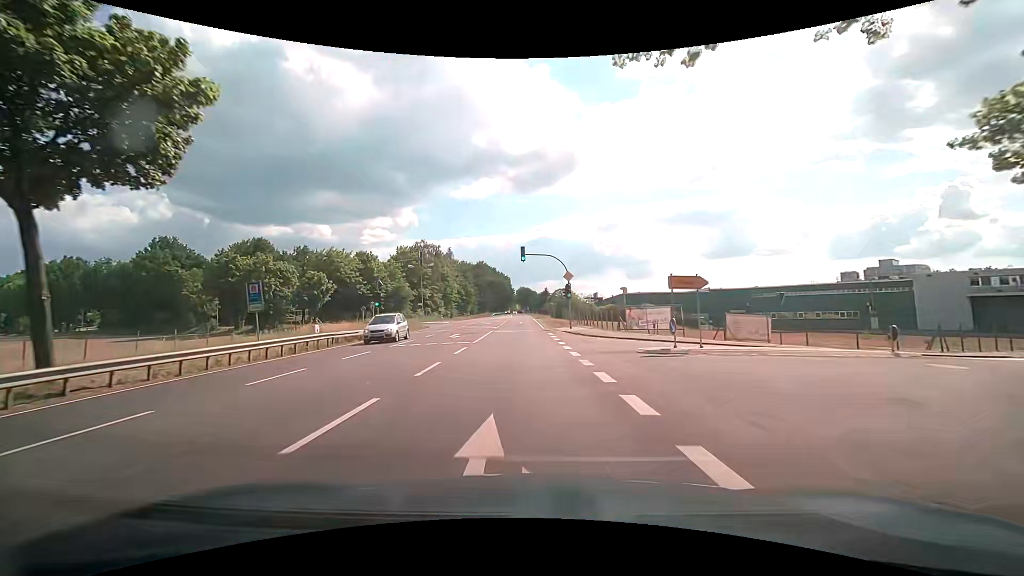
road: primary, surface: asphalt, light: Day
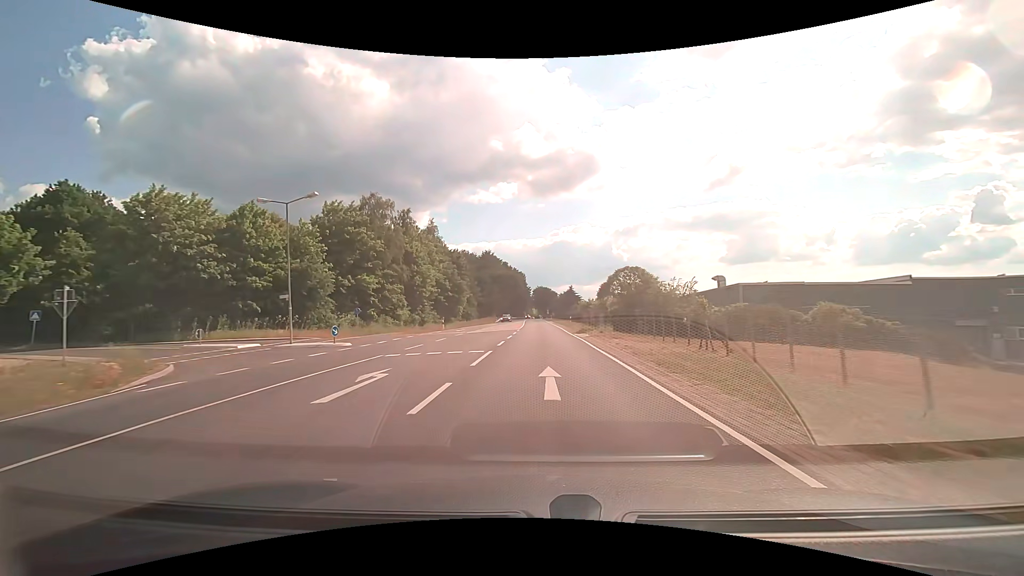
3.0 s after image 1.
(-1.6, +47.9) m; -2°
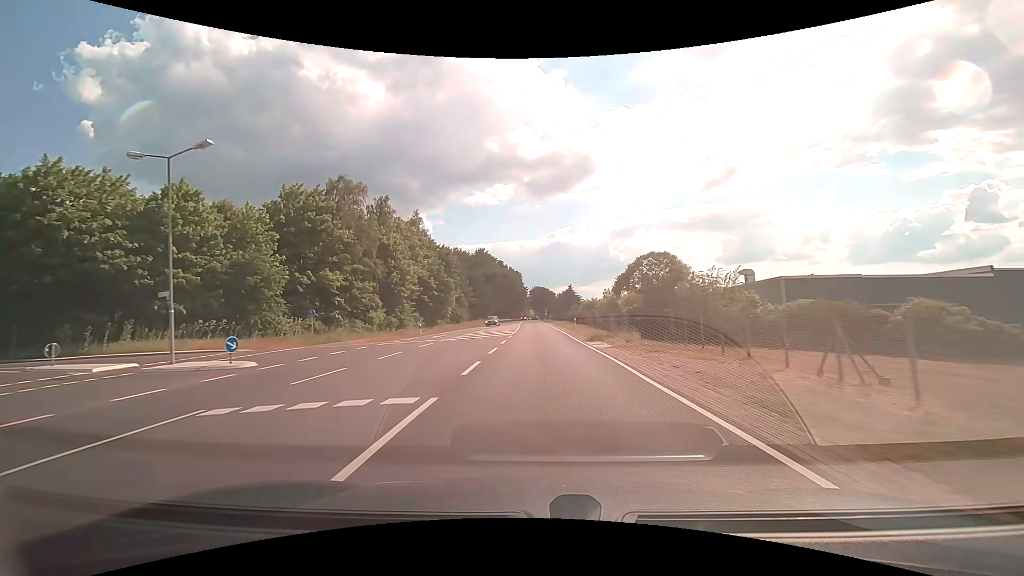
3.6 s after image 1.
(0.0, +9.7) m; 0°
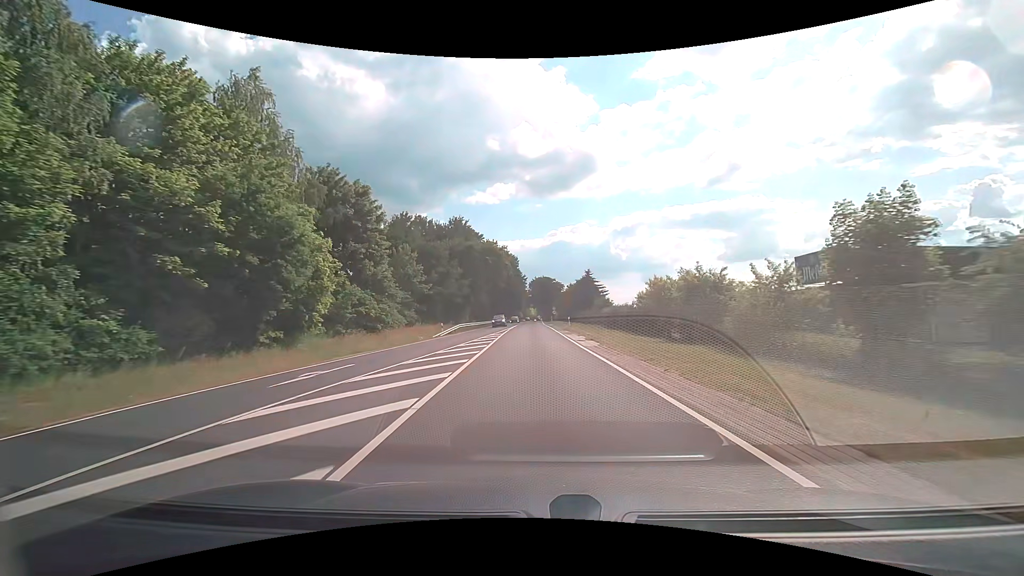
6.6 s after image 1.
(0.0, +49.5) m; 0°
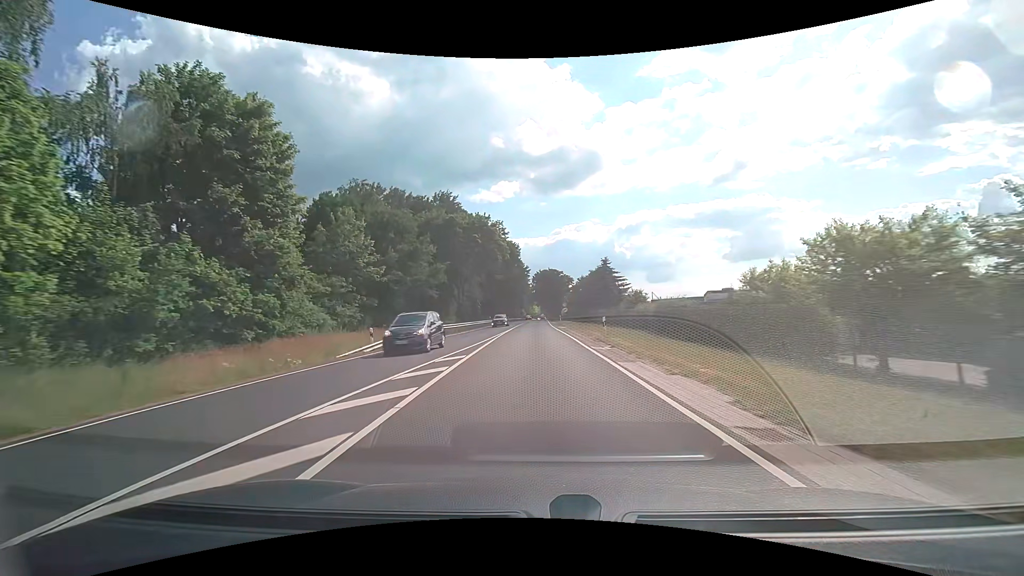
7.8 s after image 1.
(-0.1, +20.3) m; 0°
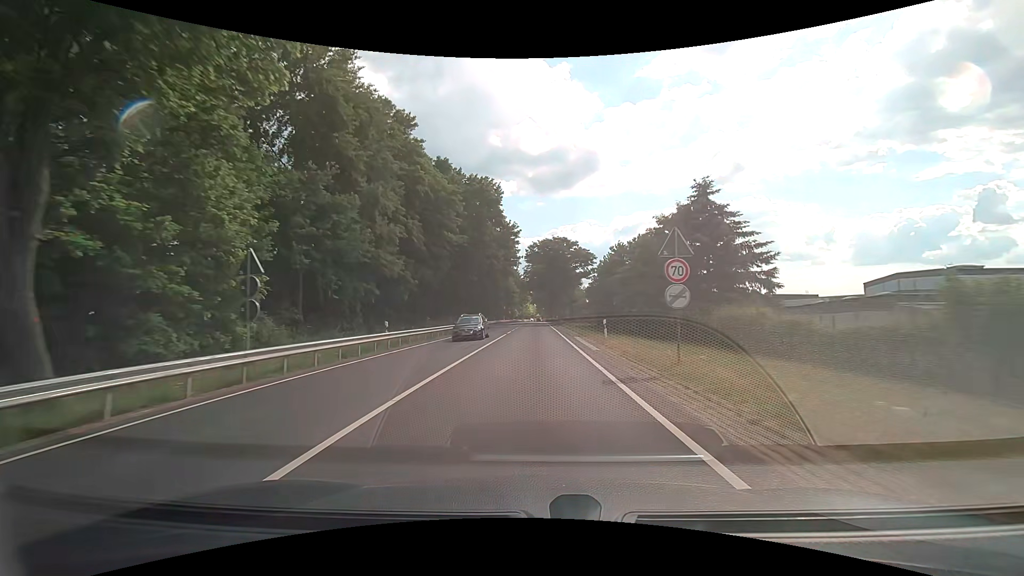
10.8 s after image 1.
(+0.2, +51.8) m; 0°
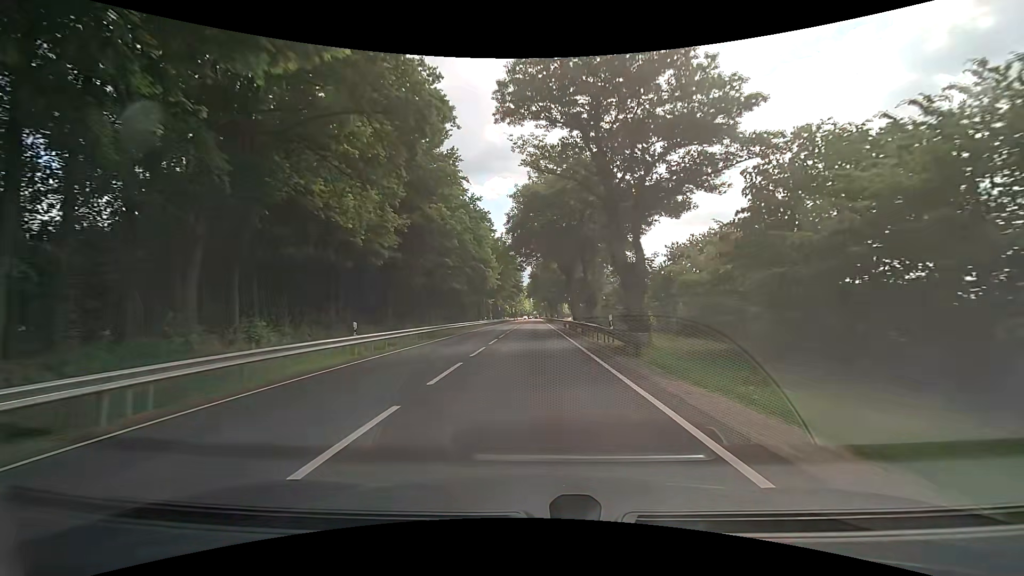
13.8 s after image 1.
(+0.3, +52.5) m; +1°
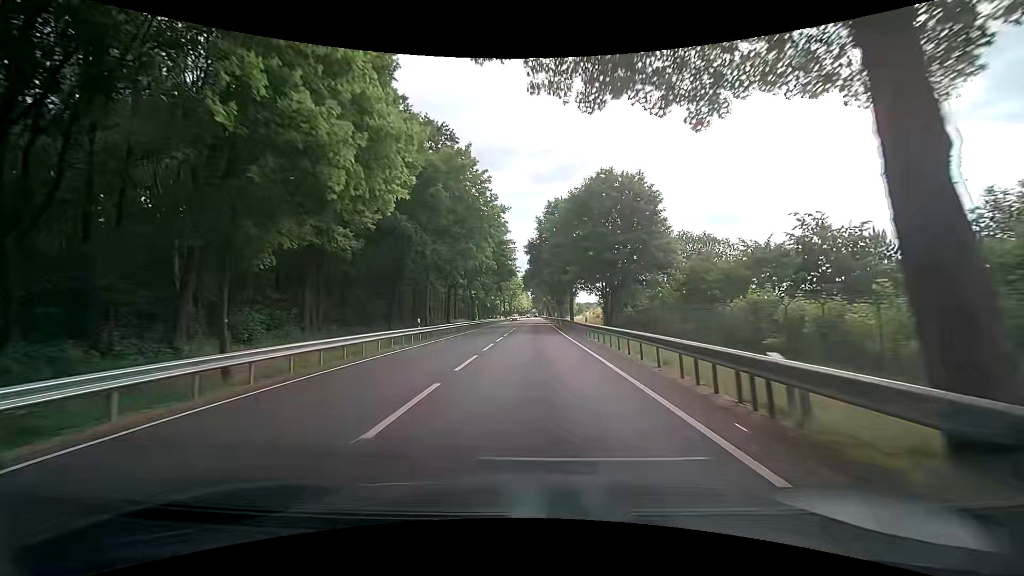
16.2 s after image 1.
(-0.1, +41.7) m; 0°
